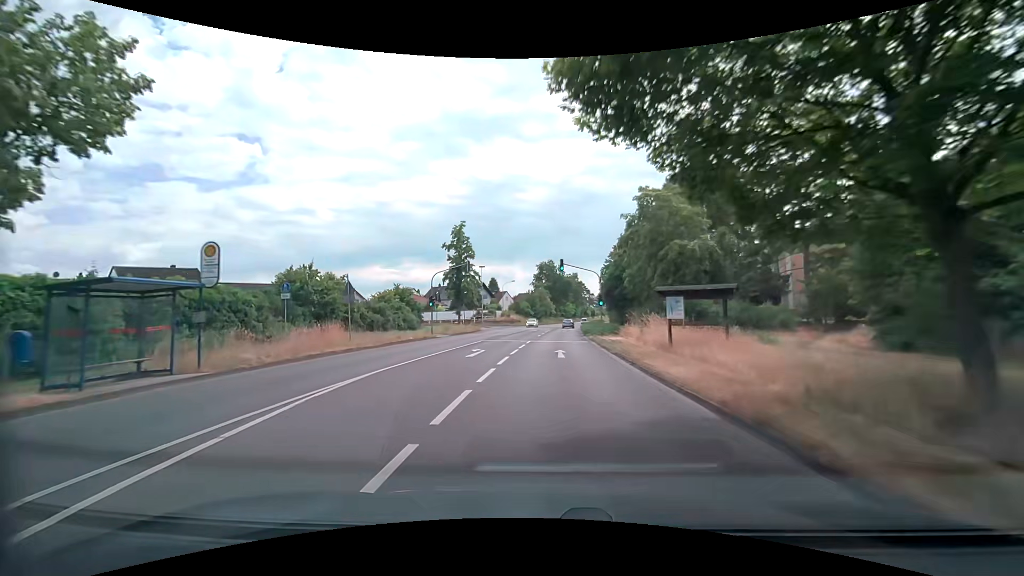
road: secondary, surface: asphalt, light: Day
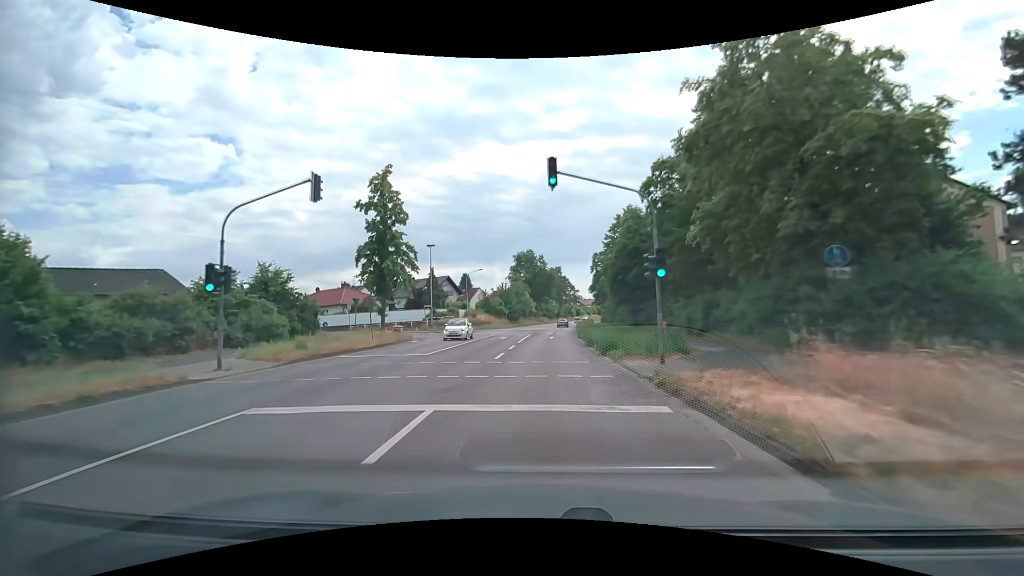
(+0.5, +23.8) m; +2°
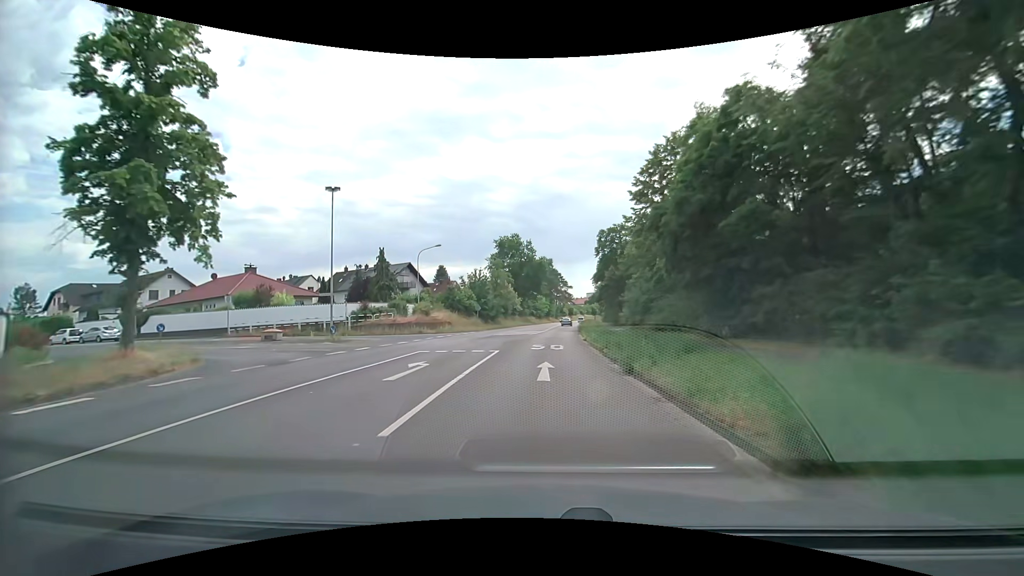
(+0.2, +23.9) m; +1°
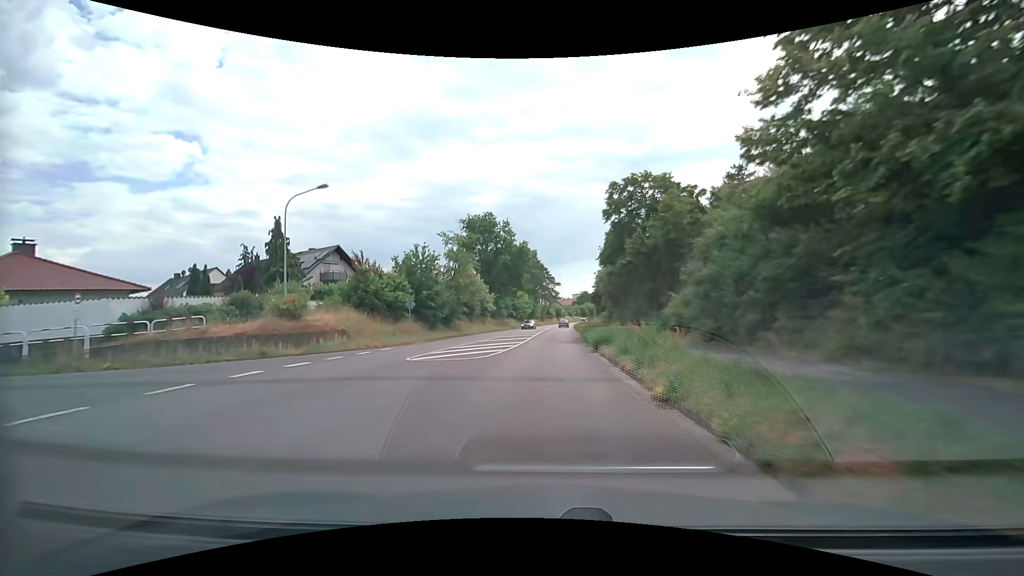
(+0.4, +23.9) m; +2°
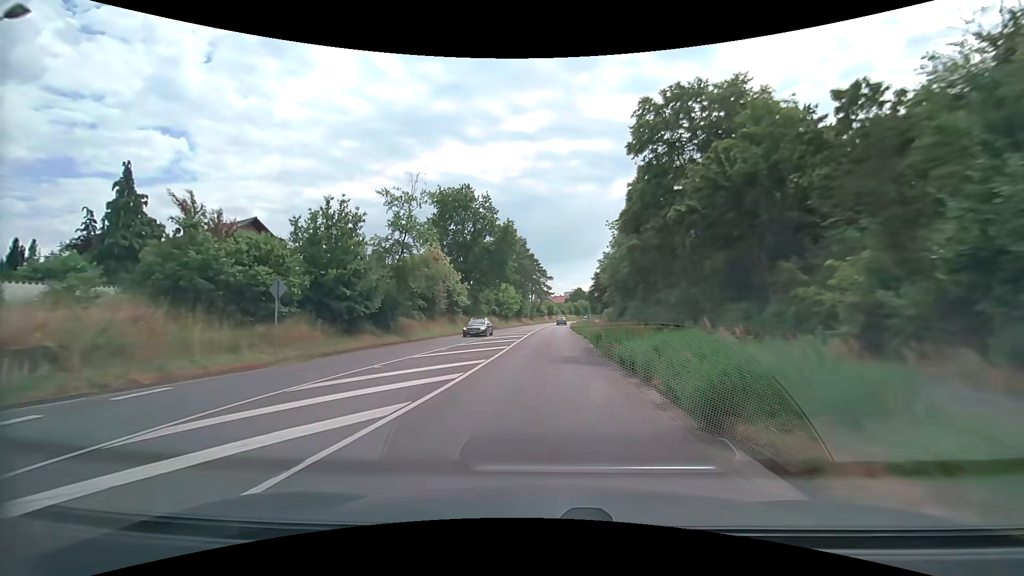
(+0.1, +15.9) m; +1°
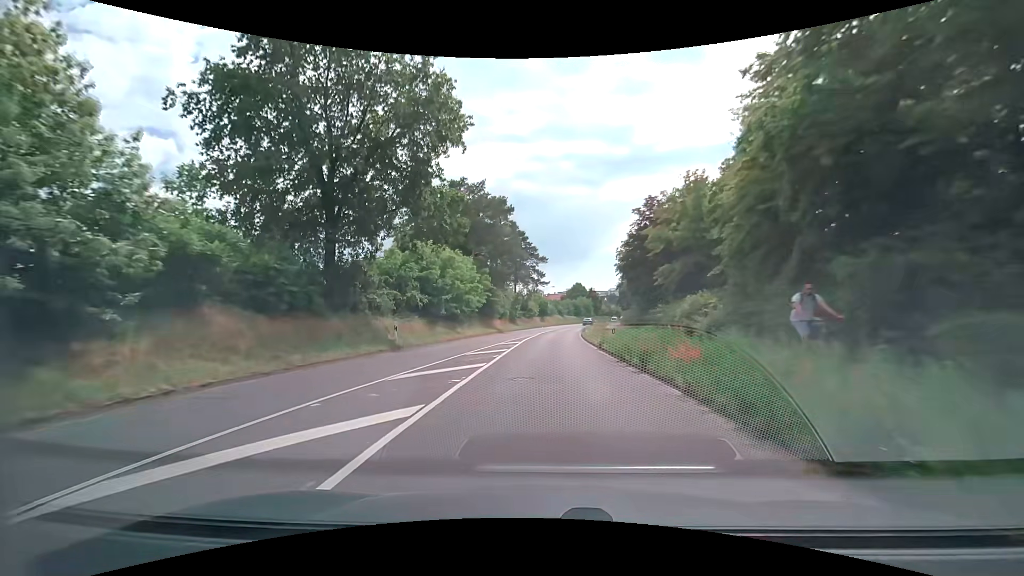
(+0.6, +39.8) m; +1°
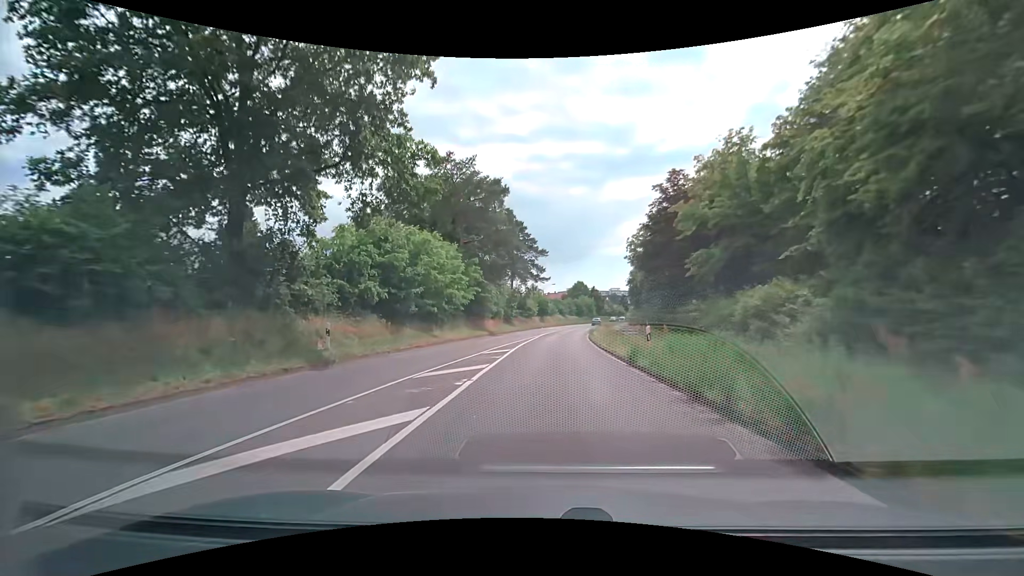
(0.0, +7.9) m; 0°
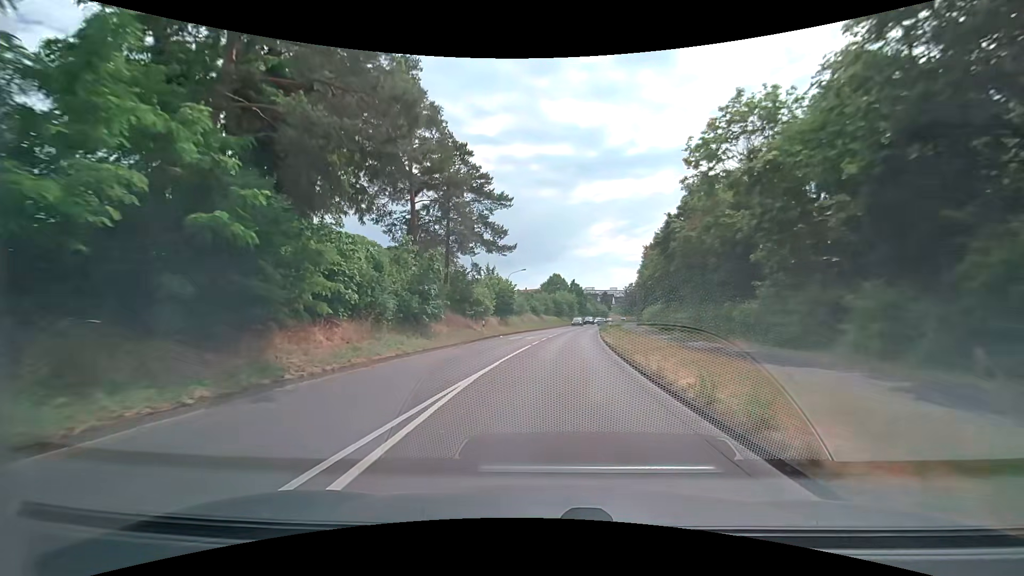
(+0.7, +31.5) m; +3°
(0, +10) (+1, +20) (+1, +30) (+2, +40) (+3, +50) (+5, +60) (+6, +70) (+8, +80) (+9, +89) (+11, +99) m
